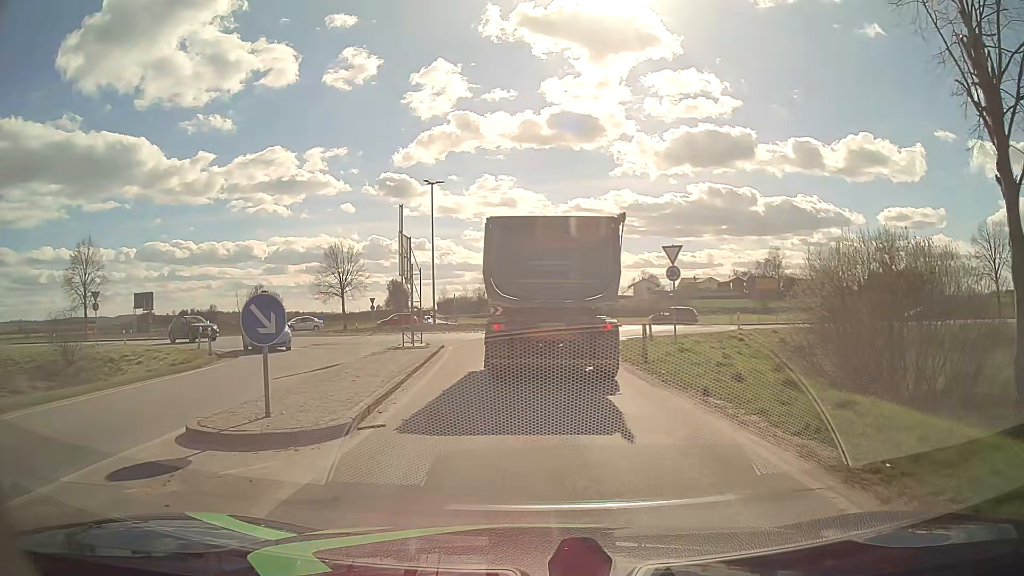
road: primary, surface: asphalt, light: Day
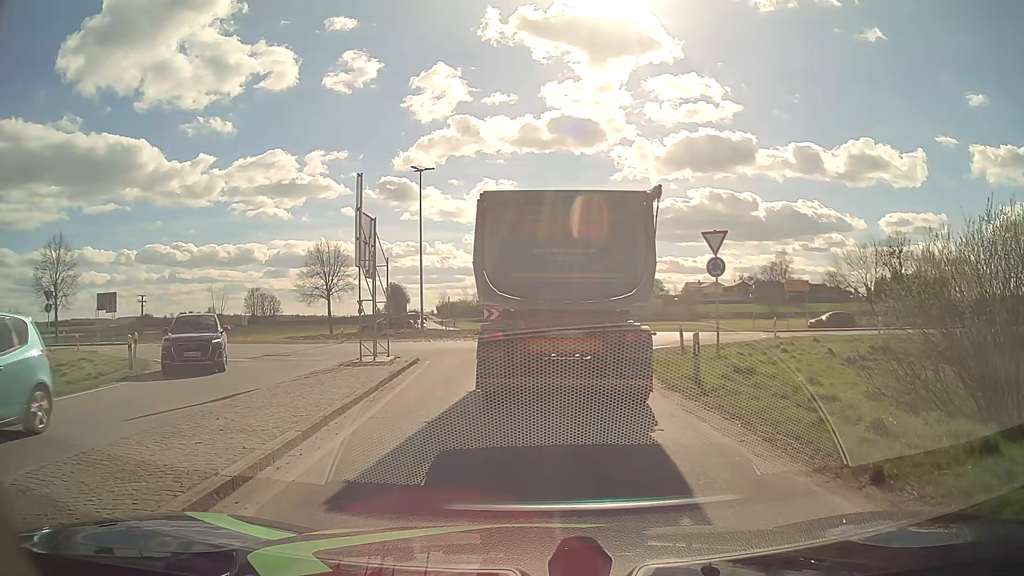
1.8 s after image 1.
(-0.1, +5.6) m; -1°
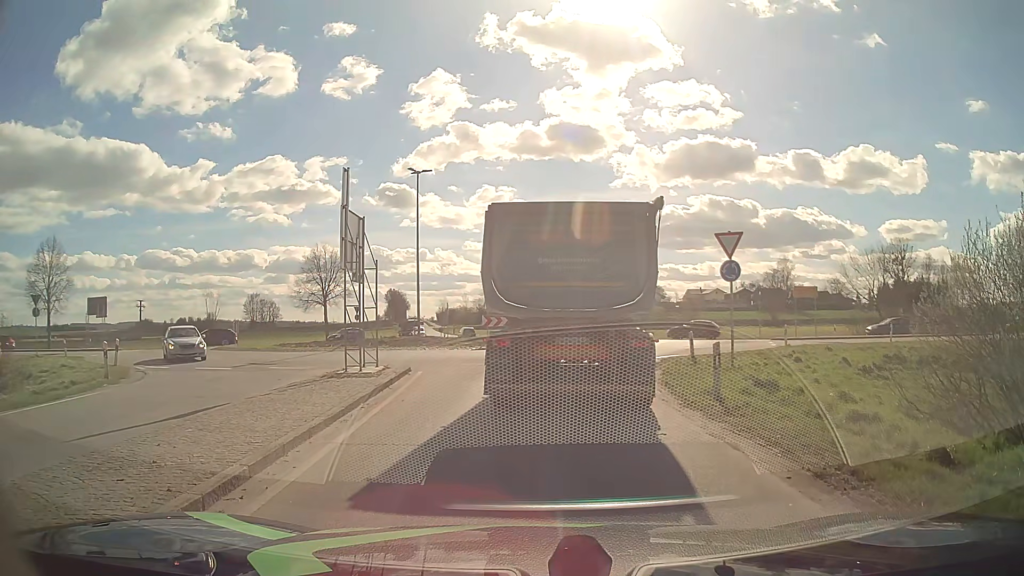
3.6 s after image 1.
(0.0, +1.4) m; 0°
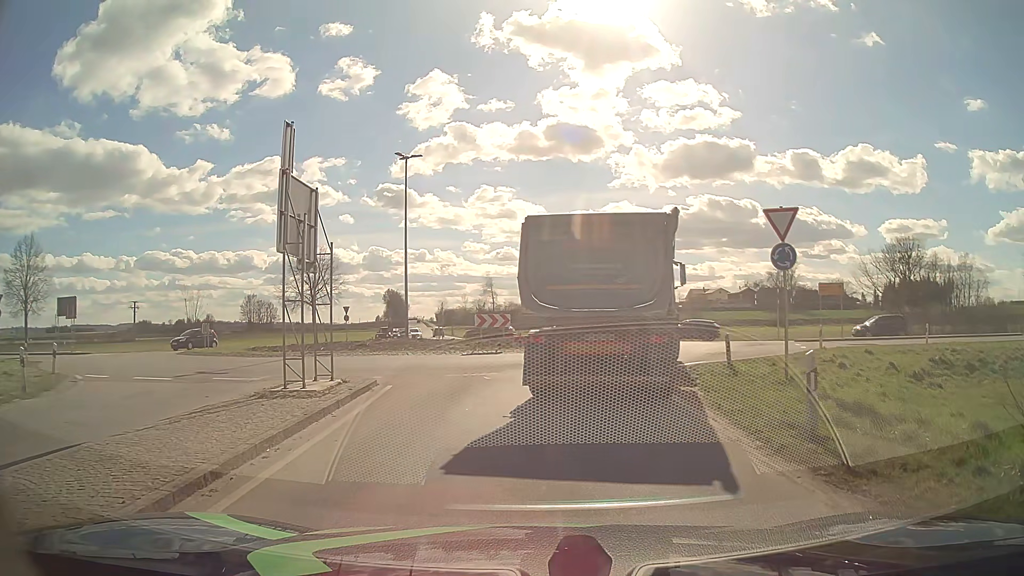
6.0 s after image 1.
(0.0, +4.2) m; -1°
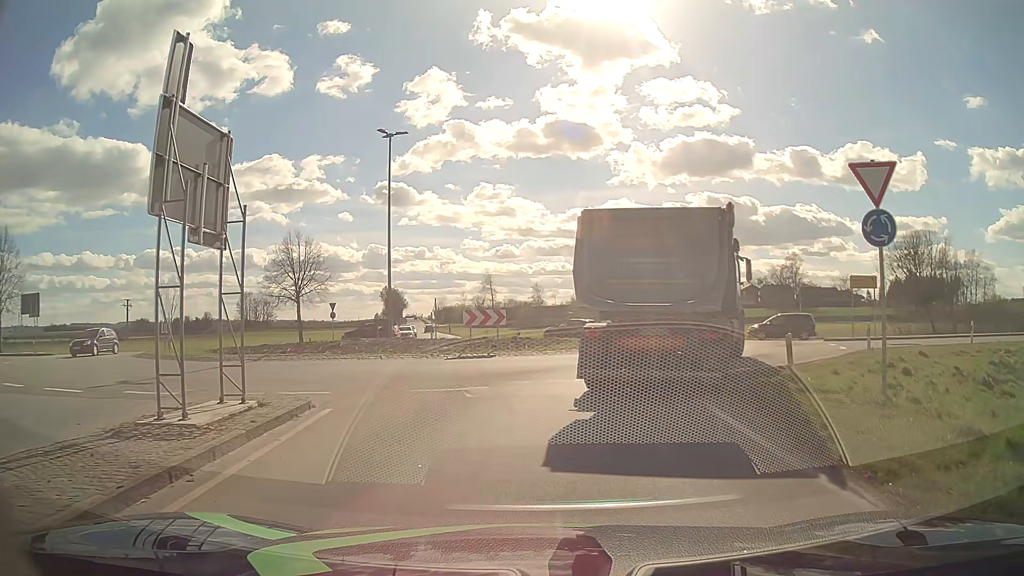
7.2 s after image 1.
(0.0, +4.5) m; 0°
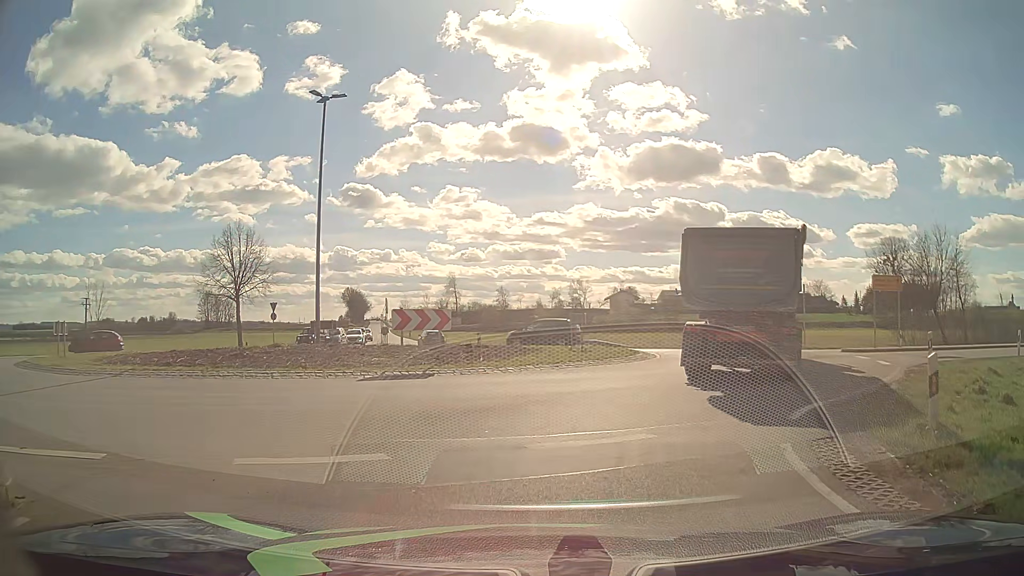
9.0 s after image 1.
(+0.1, +6.1) m; +2°
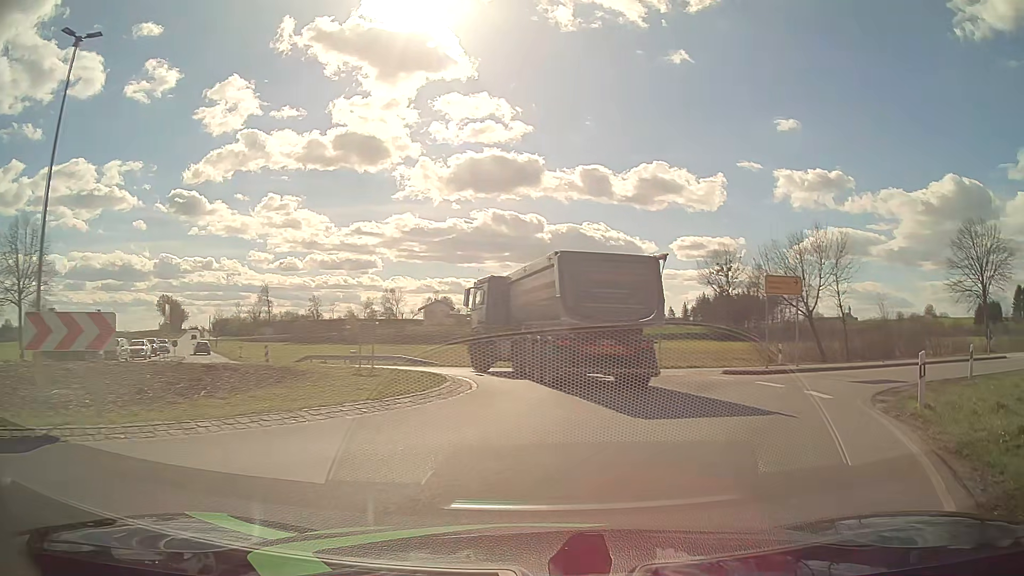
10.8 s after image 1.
(+0.9, +7.9) m; +16°
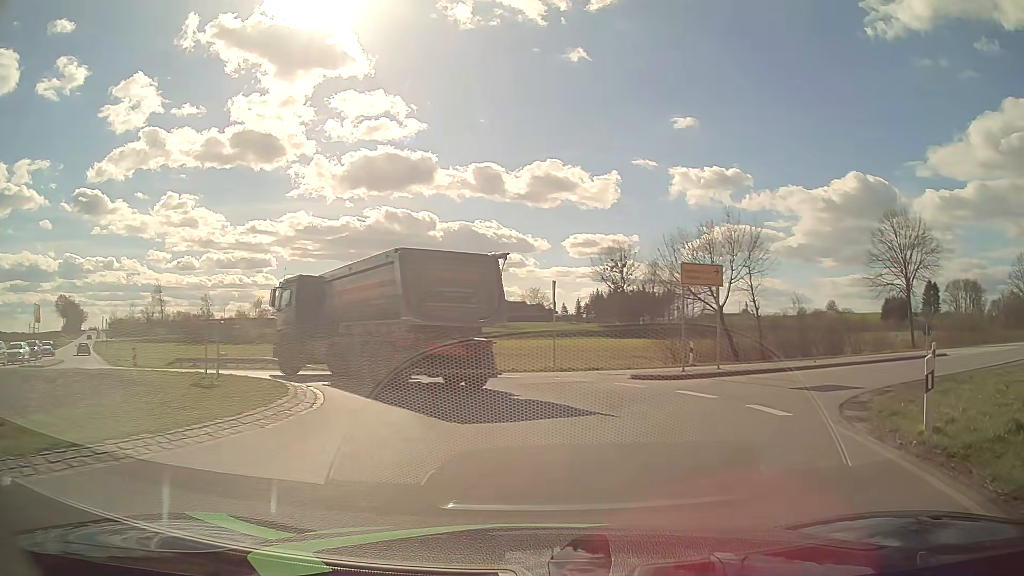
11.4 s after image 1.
(+0.3, +3.7) m; +8°
(+1, +10) (-2, +20) (-9, +26) (-19, +26) (-28, +21) (-33, +13) (-40, +6) (-48, 0) (-56, -5) (-65, -10) m
